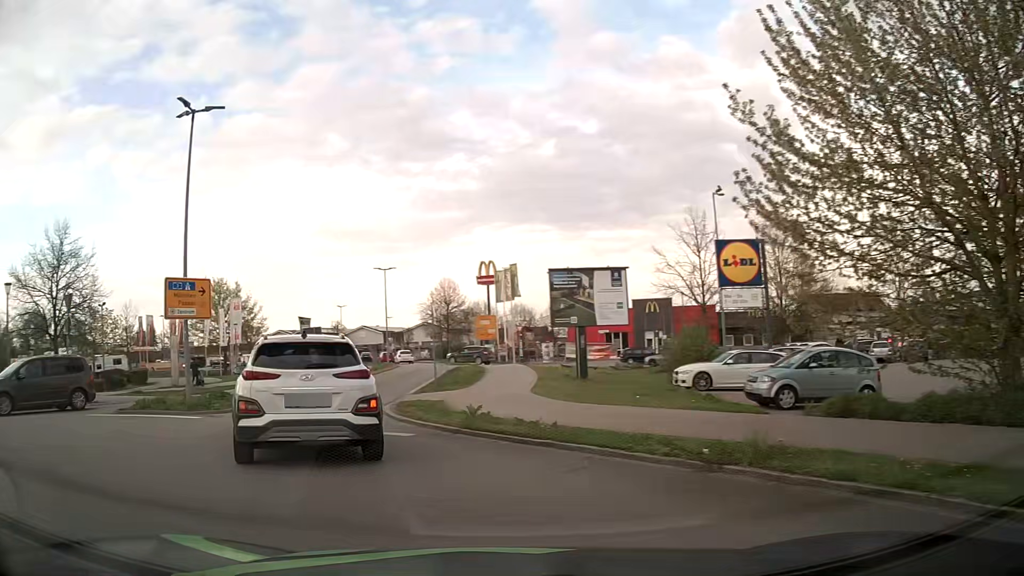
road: tertiary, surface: asphalt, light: Day
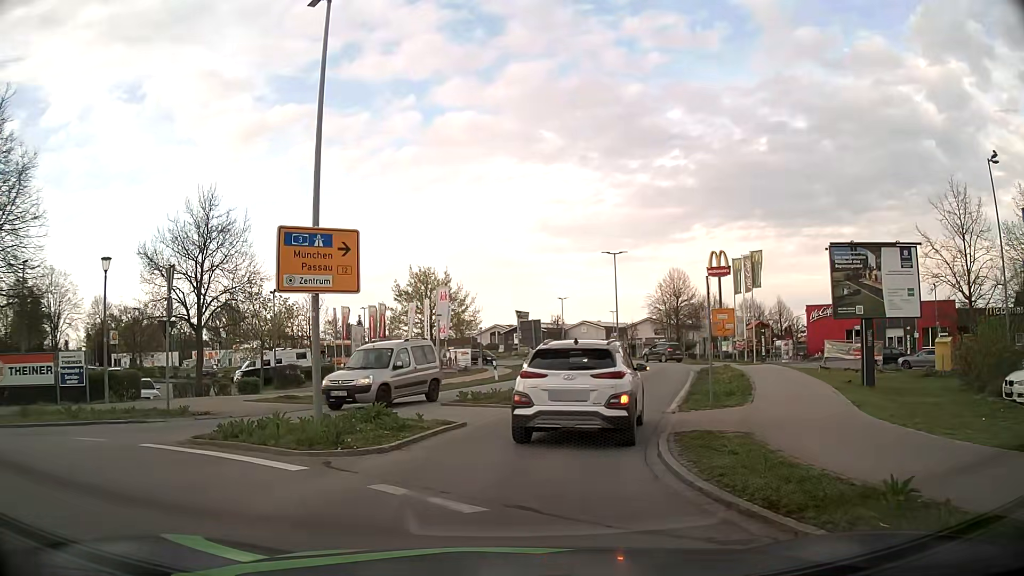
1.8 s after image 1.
(-1.4, +7.2) m; -18°
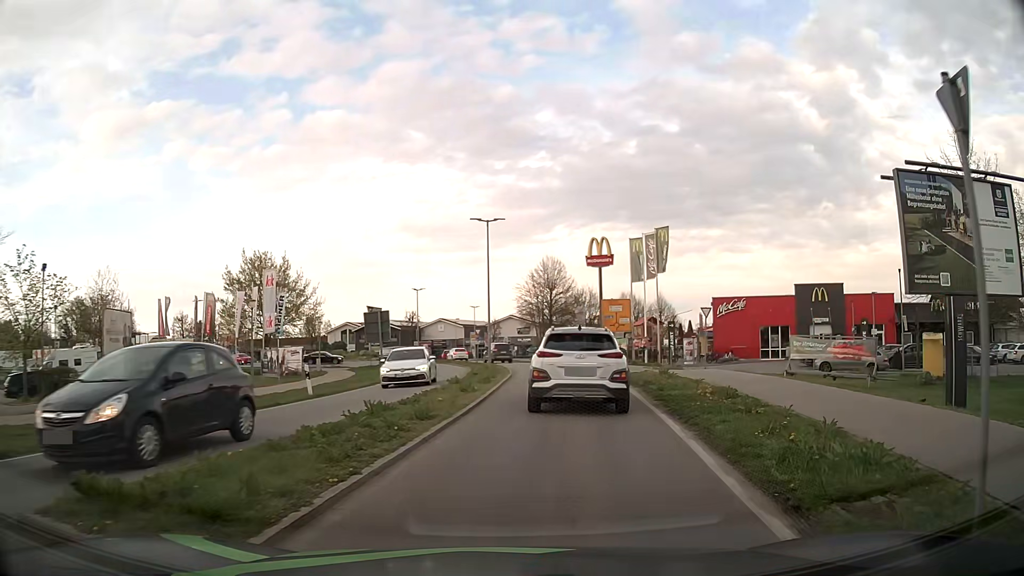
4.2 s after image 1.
(+0.9, +12.6) m; +12°
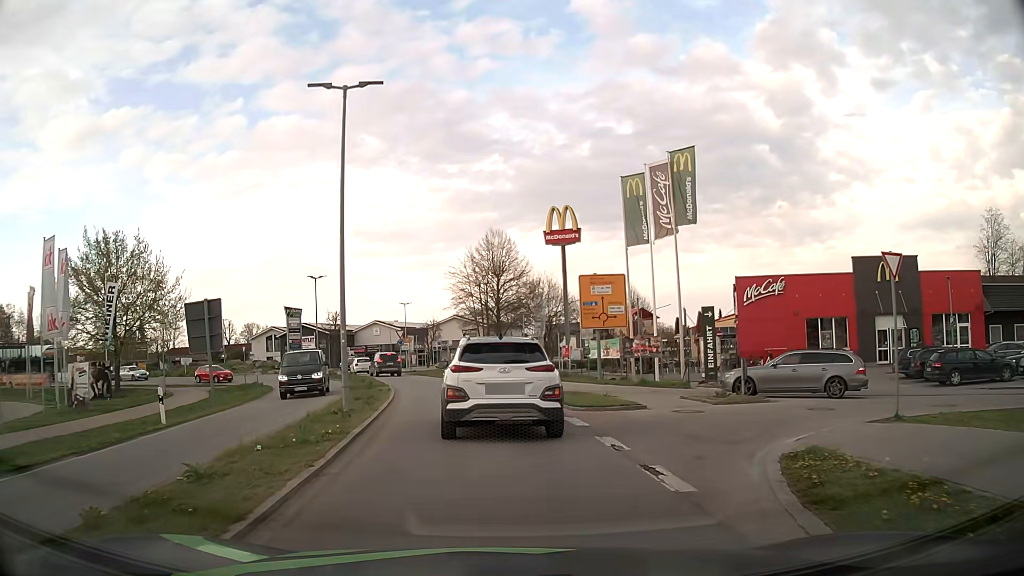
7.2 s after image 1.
(+1.7, +20.7) m; +4°
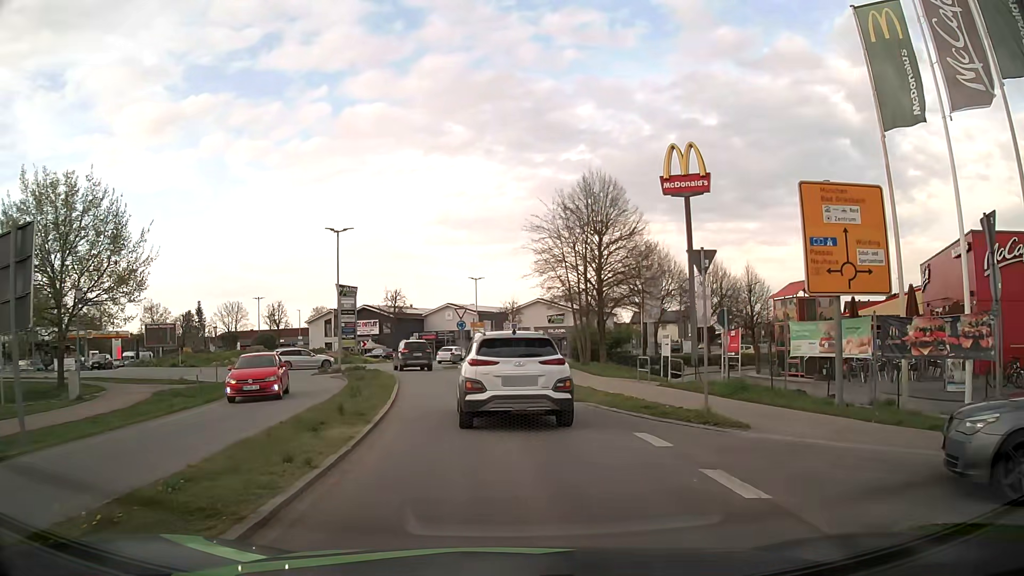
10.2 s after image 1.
(-1.0, +17.1) m; -7°
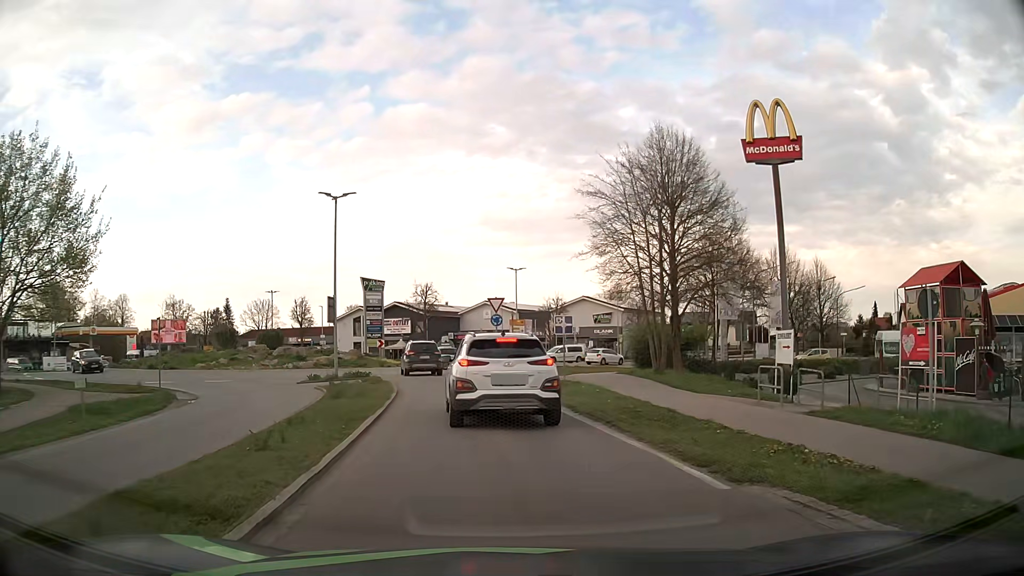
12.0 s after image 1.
(-0.3, +9.2) m; -3°
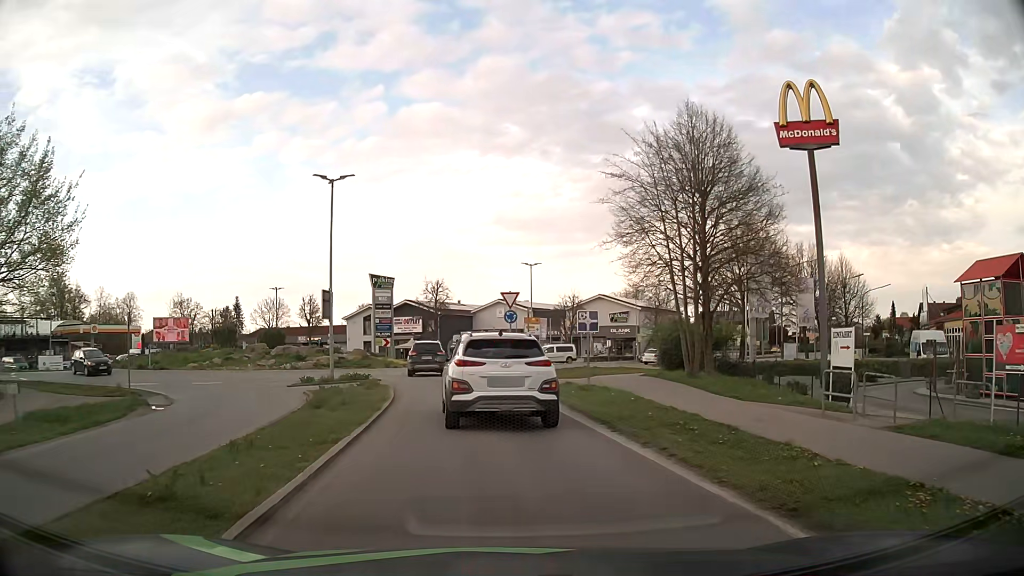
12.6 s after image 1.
(0.0, +3.1) m; -2°
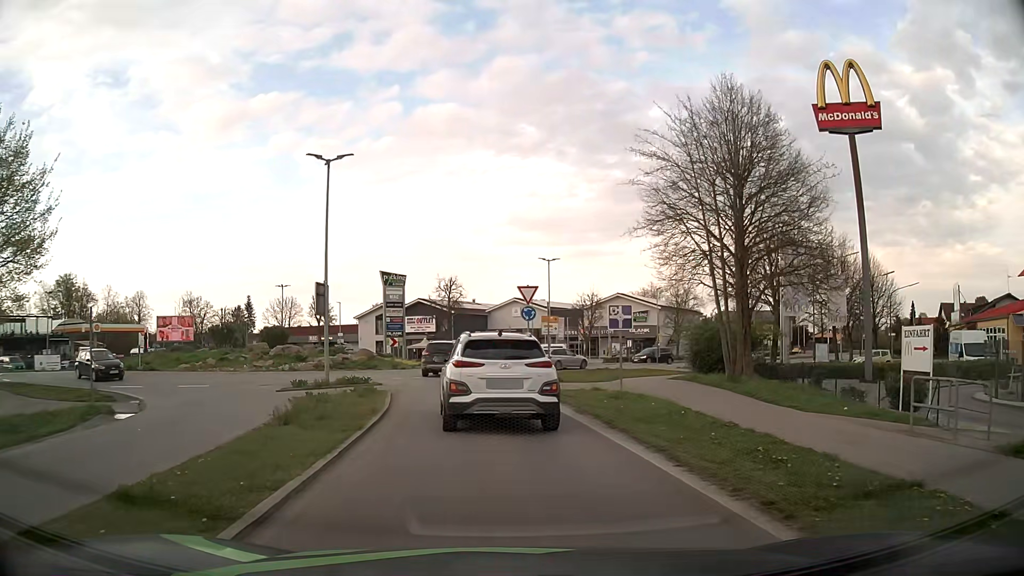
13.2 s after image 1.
(0.0, +3.0) m; -1°
